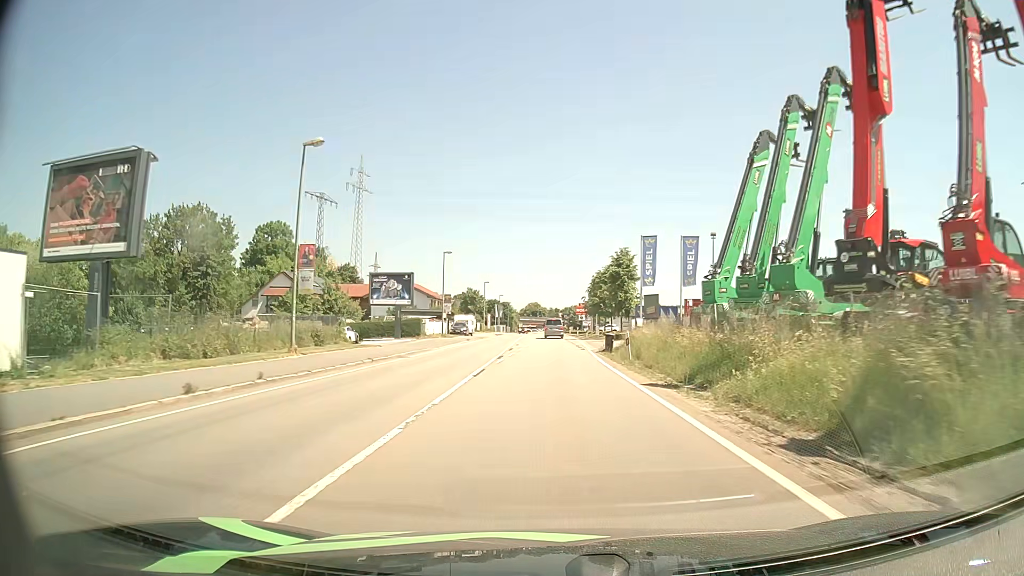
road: primary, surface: asphalt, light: Day
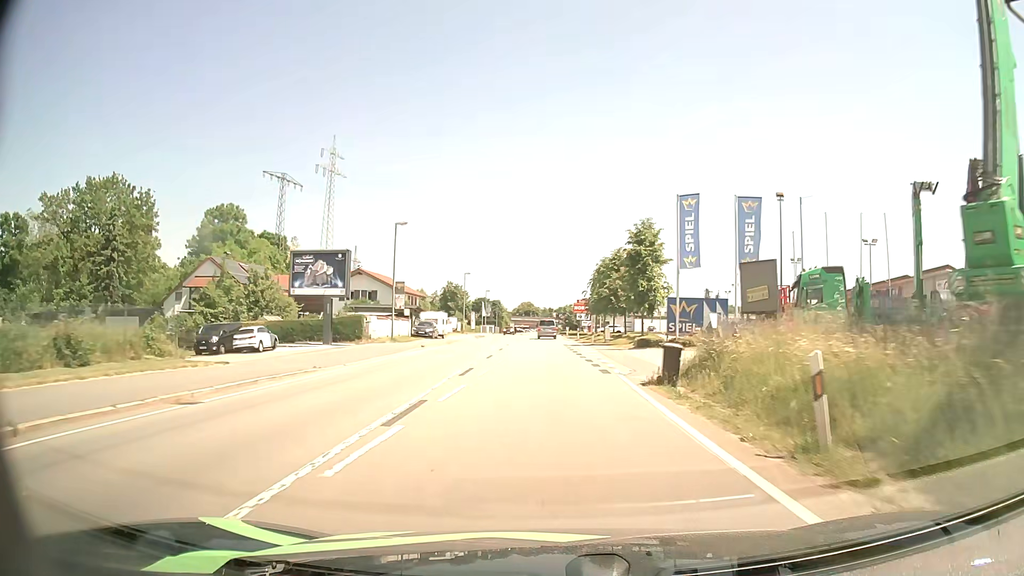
(+0.1, +17.7) m; +1°
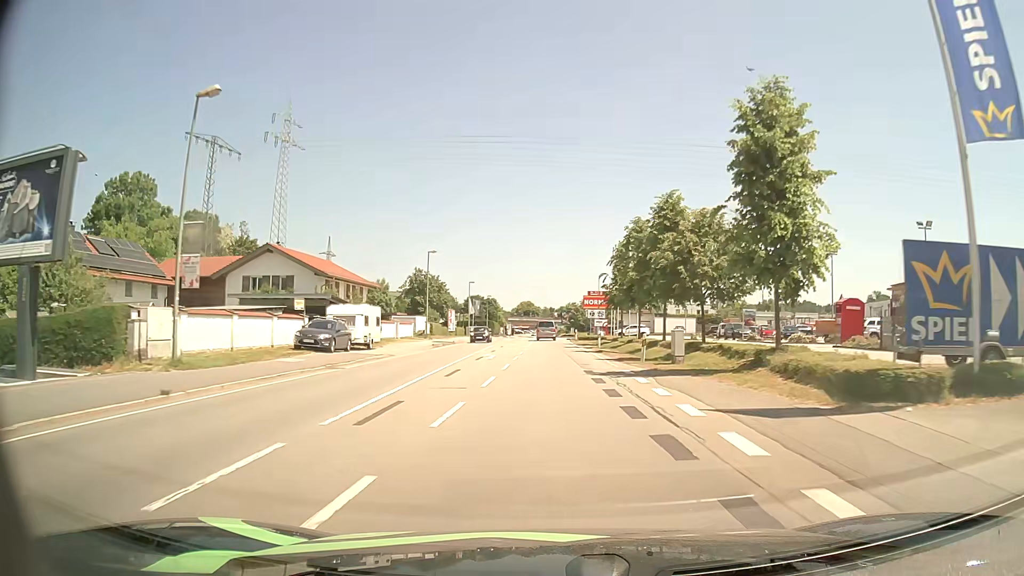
(0.0, +26.9) m; 0°
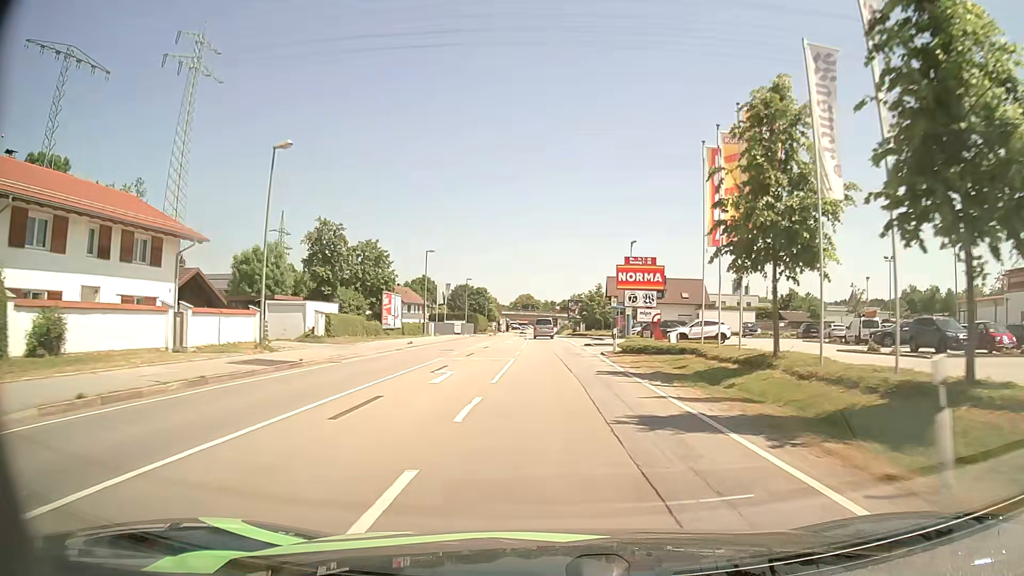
(-0.2, +35.7) m; 0°
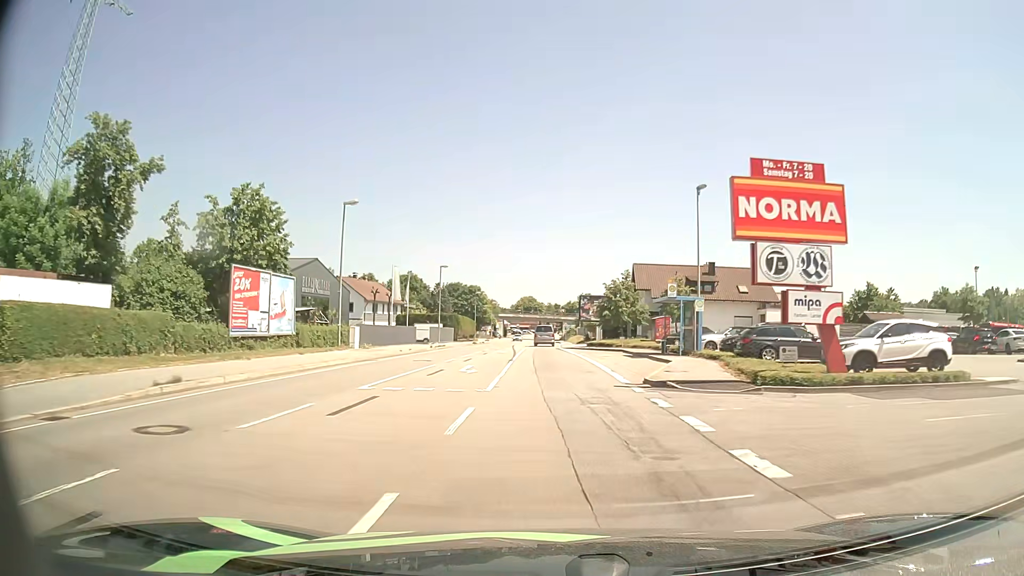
(0.0, +26.3) m; 0°
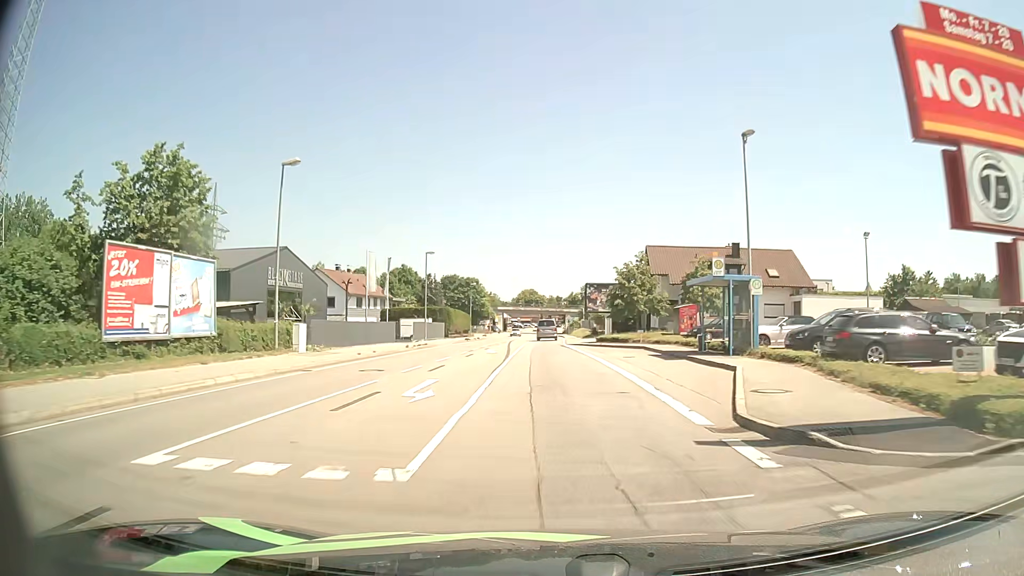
(0.0, +8.8) m; 0°
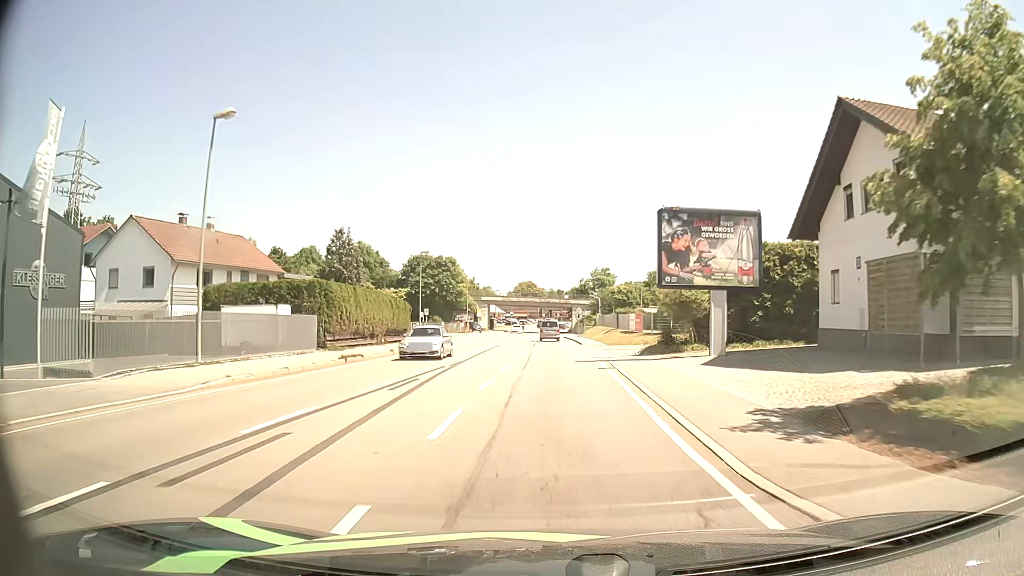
(-0.6, +41.2) m; 0°
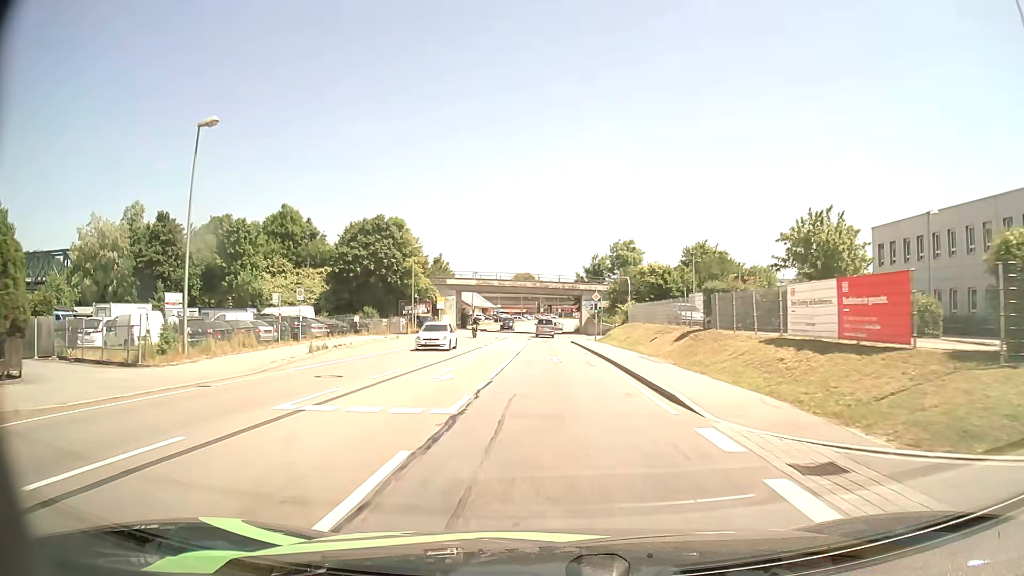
(+0.3, +39.7) m; 0°
(0, +10) (0, +20) (0, +30) (0, +40) (0, +50) (0, +60) (-1, +70) (-1, +80) (-1, +90) (0, +100) m
